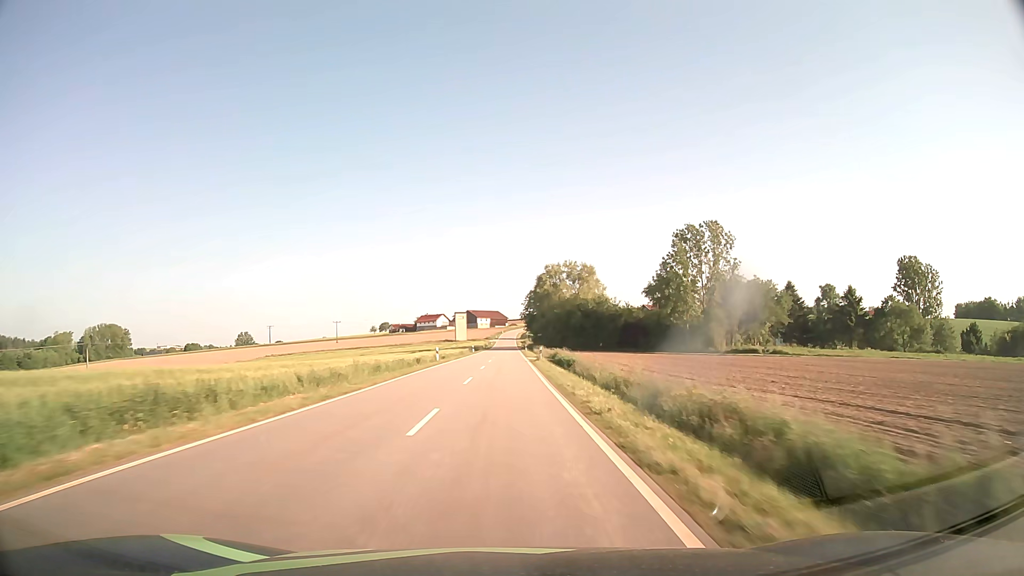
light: Day
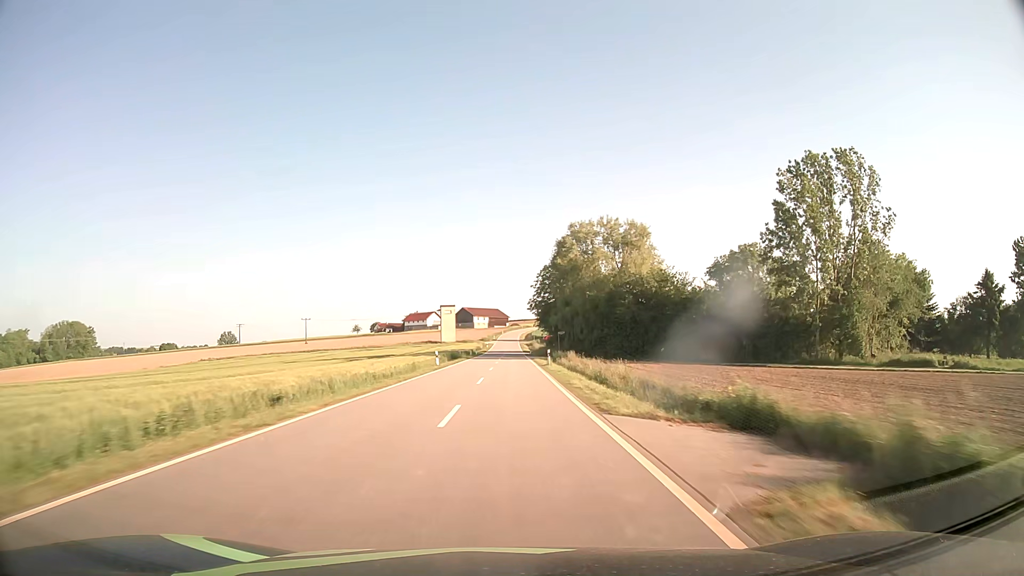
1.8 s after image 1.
(-0.1, +47.4) m; 0°
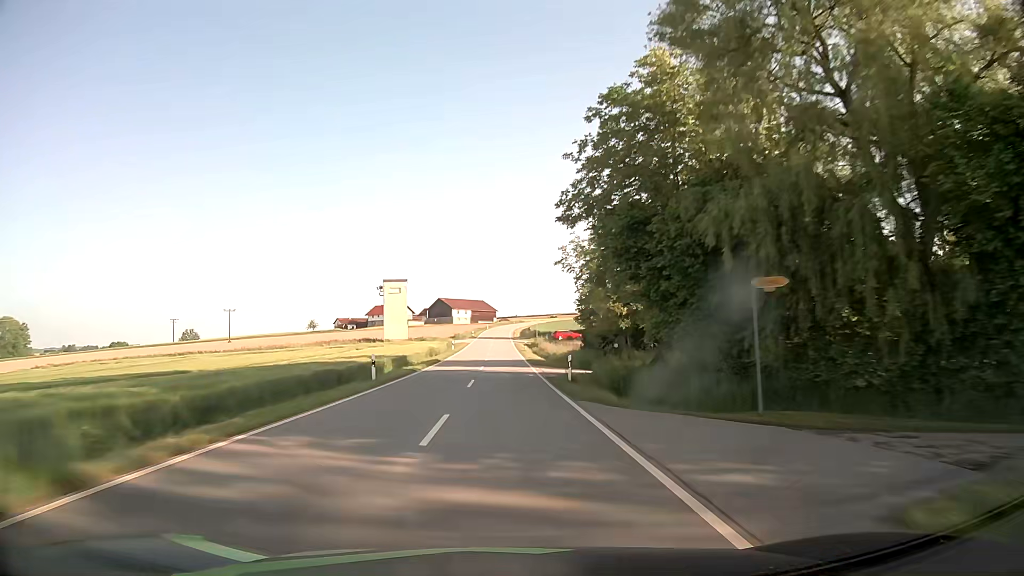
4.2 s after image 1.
(+0.4, +62.7) m; +1°
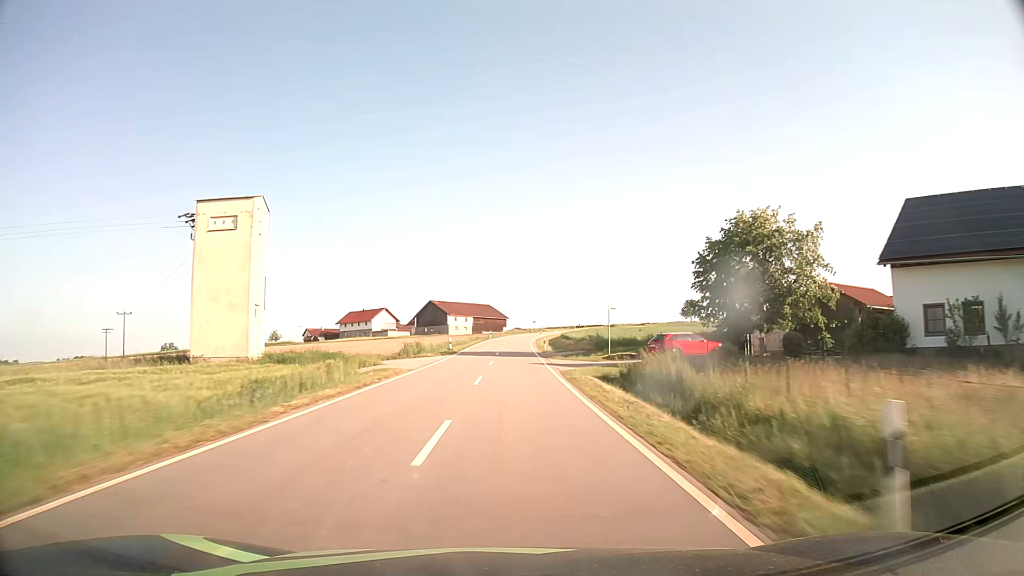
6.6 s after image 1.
(-0.7, +62.4) m; -1°
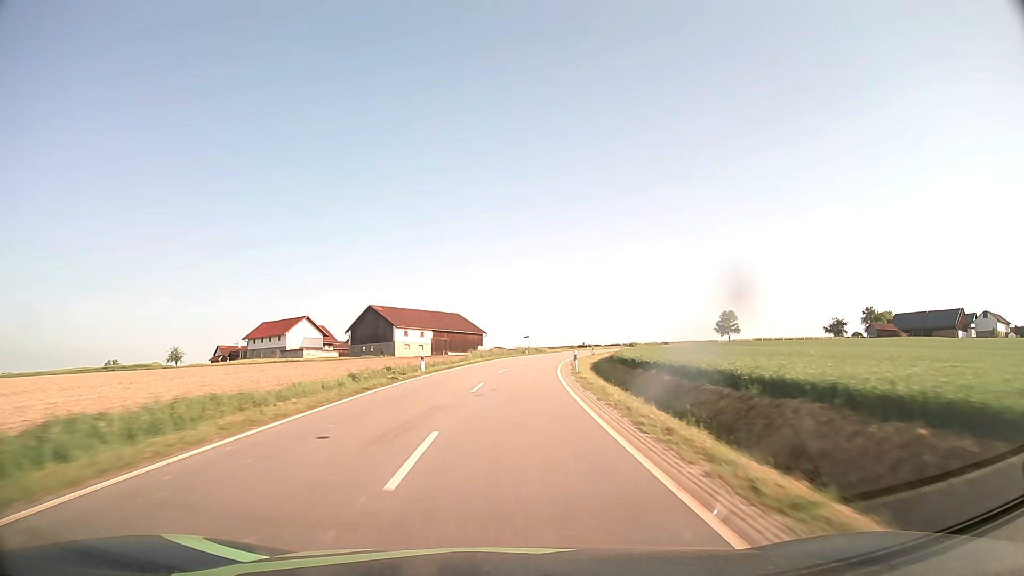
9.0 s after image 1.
(+0.7, +61.7) m; +2°
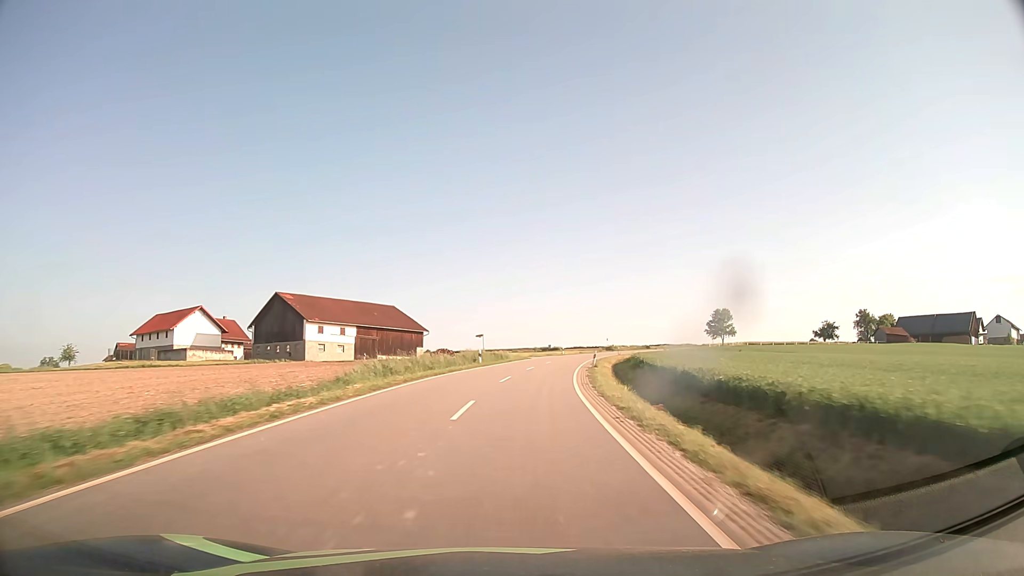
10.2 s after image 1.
(+0.7, +30.7) m; +3°
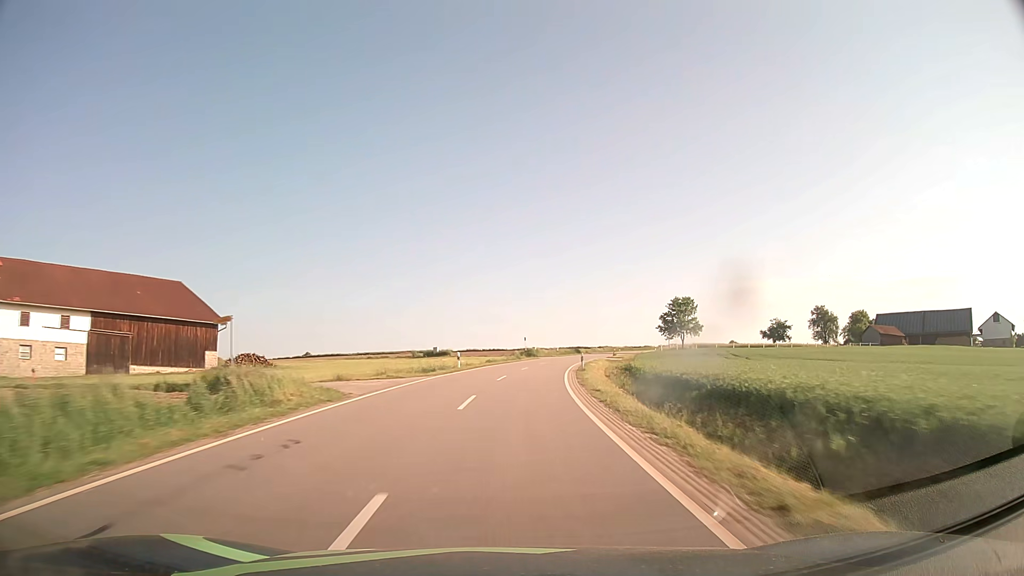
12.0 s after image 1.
(+3.5, +46.0) m; +9°
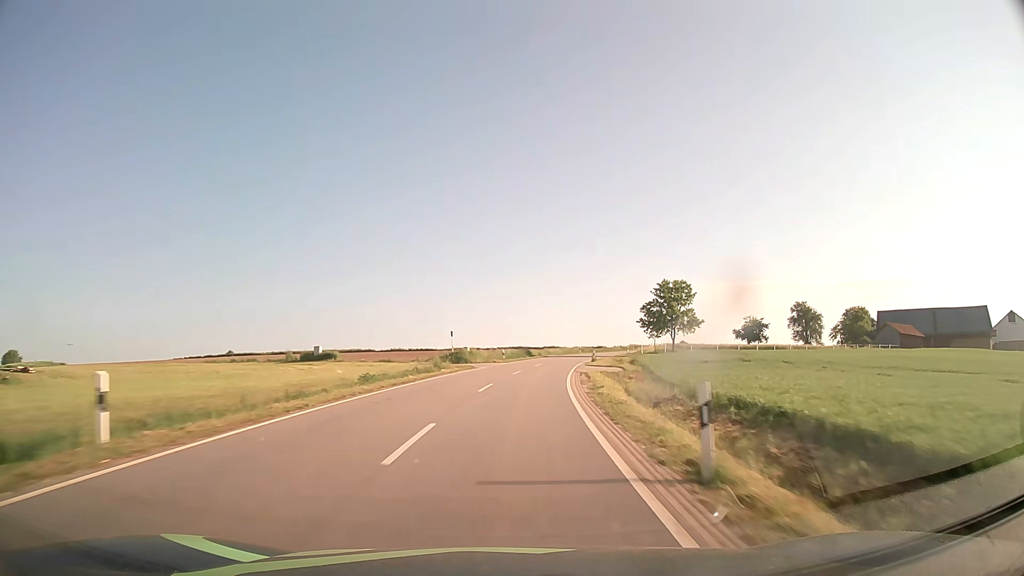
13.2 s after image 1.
(+1.6, +30.9) m; +6°
(0, +10) (+1, +20) (+1, +30) (+3, +40) (+4, +50) (+6, +60) (+8, +69) (+10, +79) (+13, +89) (+16, +98) m
